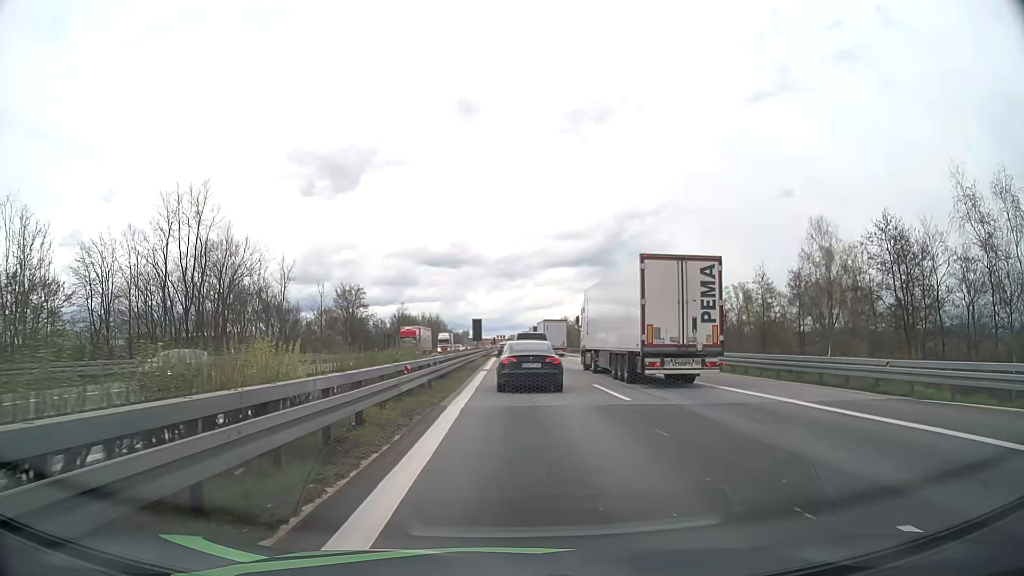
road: motorway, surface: asphalt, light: Day
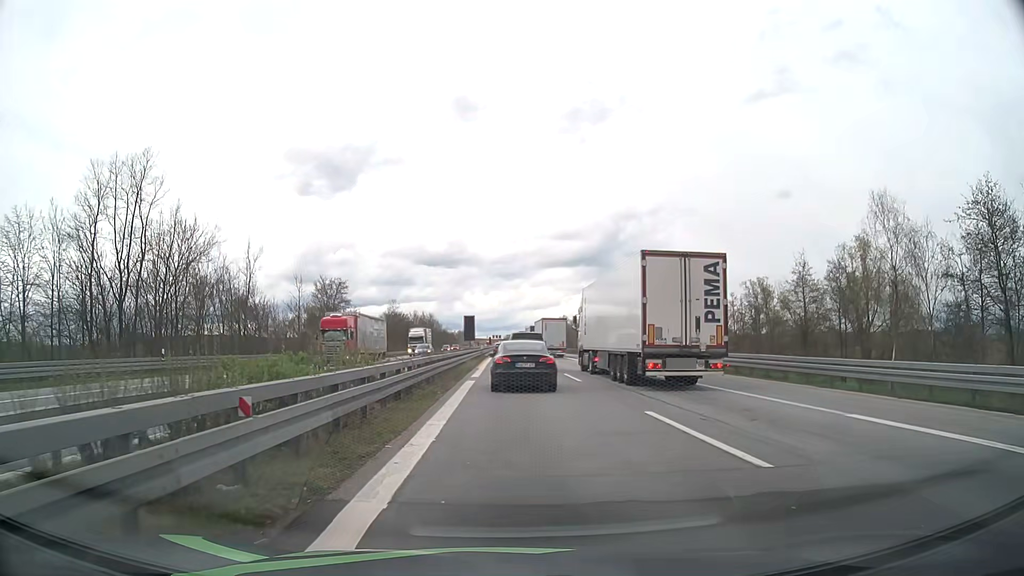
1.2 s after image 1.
(0.0, +9.1) m; 0°
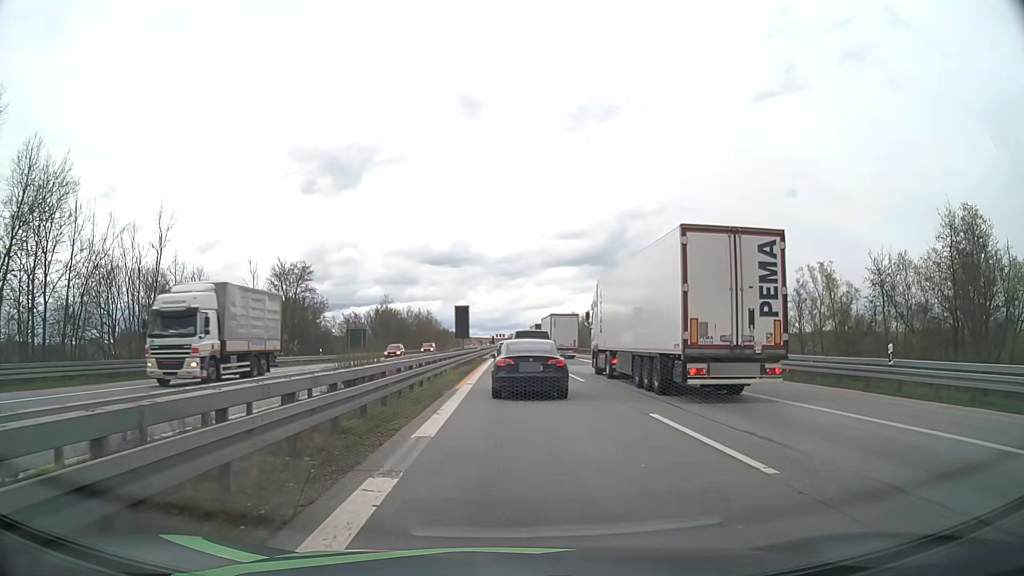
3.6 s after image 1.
(0.0, +18.0) m; 0°
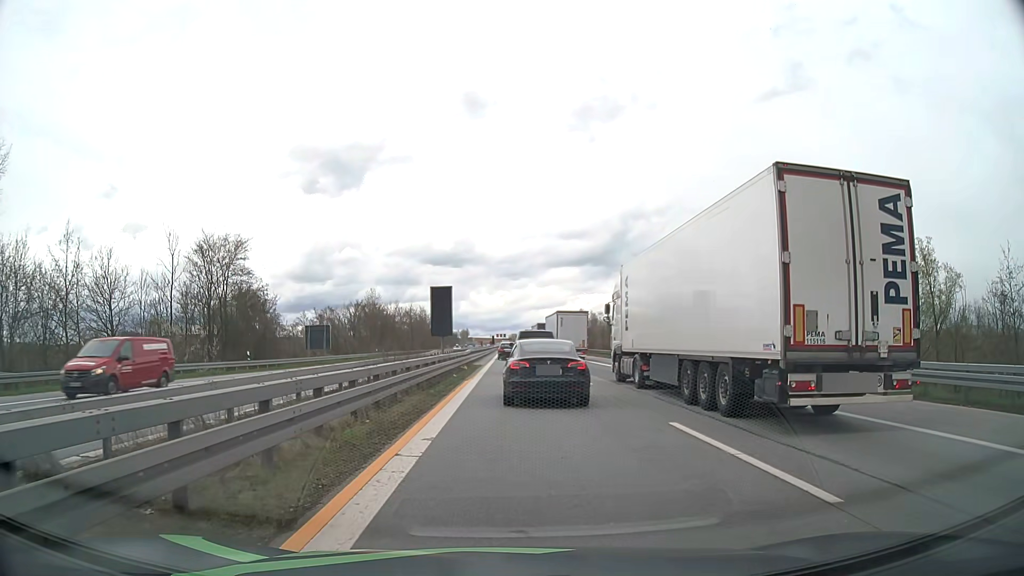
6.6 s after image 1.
(-0.1, +18.9) m; 0°
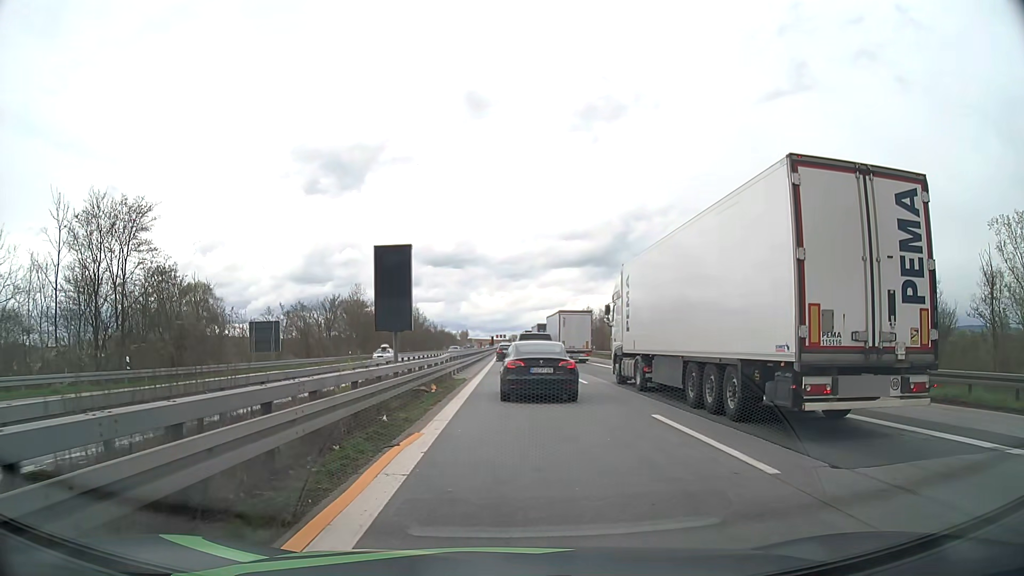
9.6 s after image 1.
(-0.1, +16.1) m; 0°
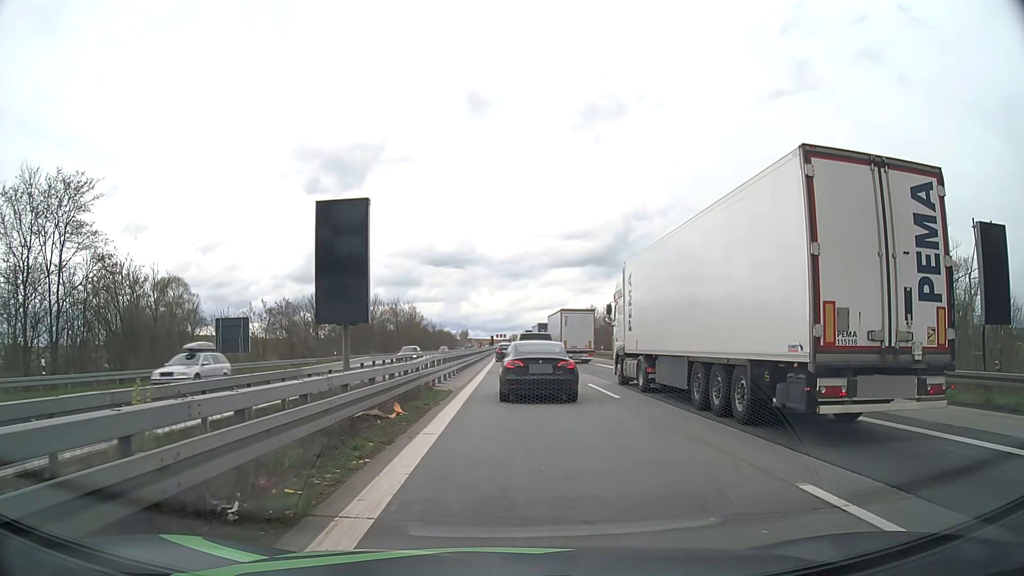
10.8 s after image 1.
(0.0, +6.9) m; 0°
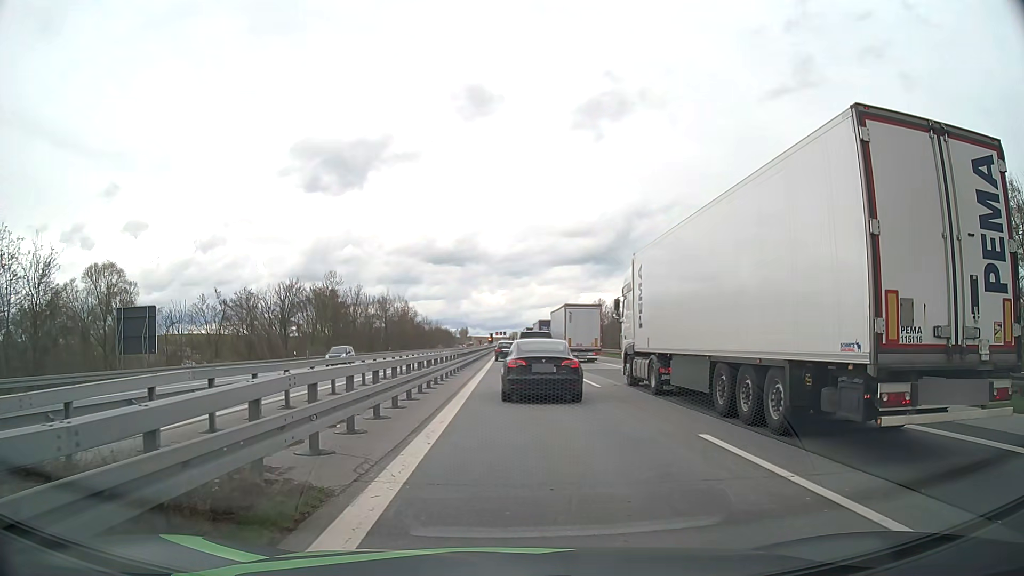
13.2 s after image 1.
(-0.1, +13.7) m; 0°
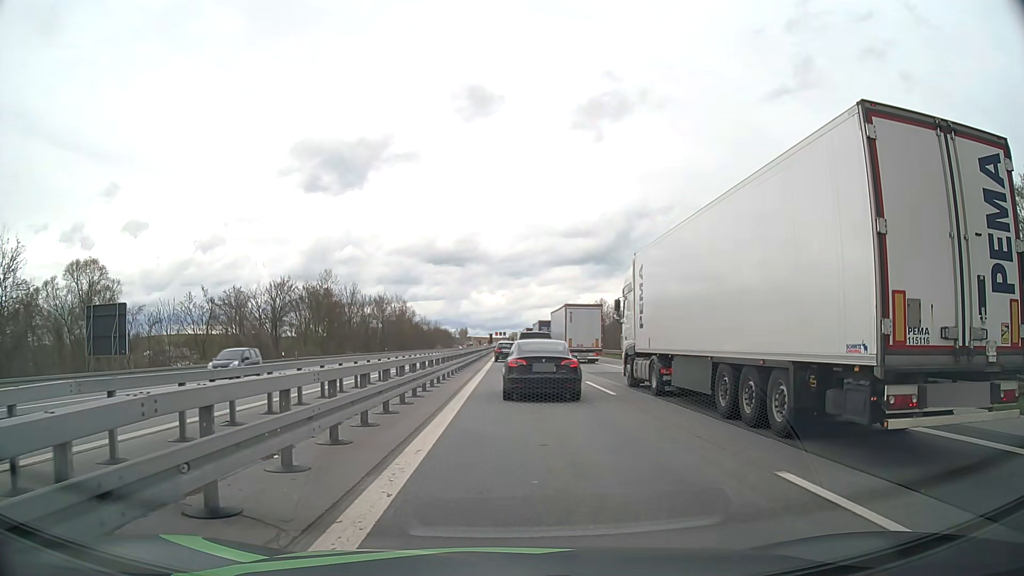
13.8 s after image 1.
(0.0, +3.0) m; 0°
(0, +10) (0, +20) (0, +30) (0, +40) (0, +50) (0, +60) (0, +70) (0, +80) (0, +90) (0, +100) m
